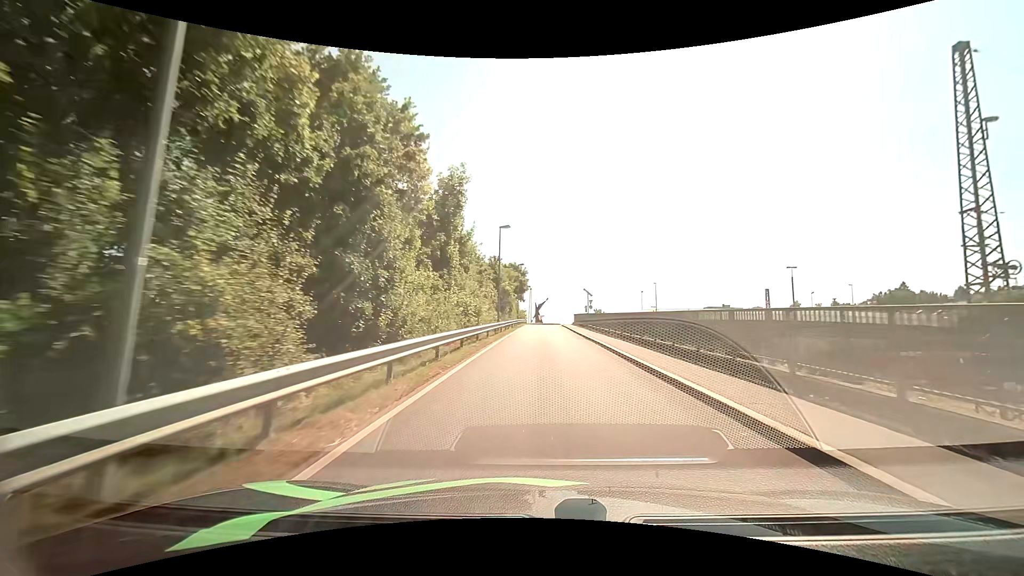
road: unclassified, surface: asphalt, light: Day
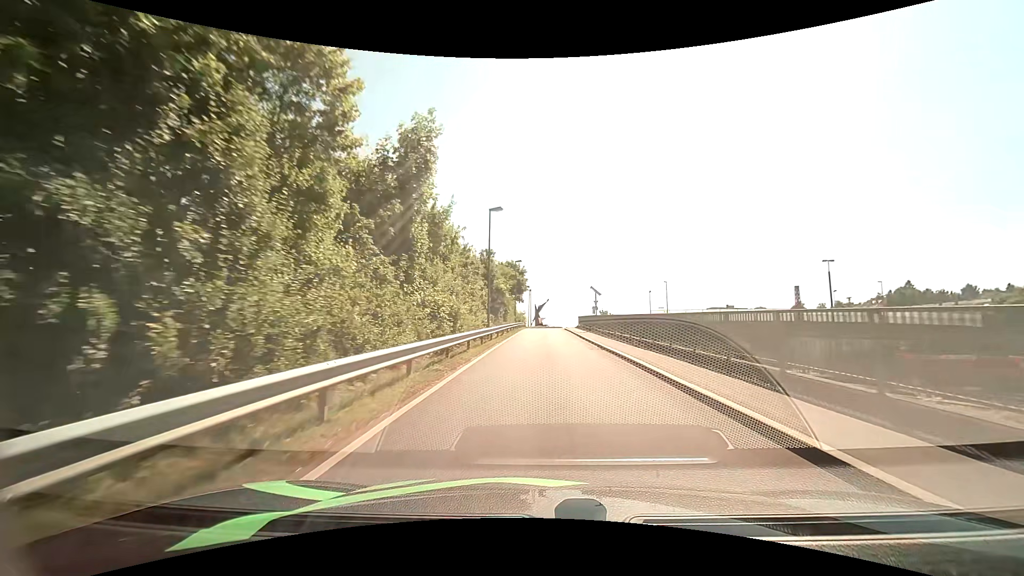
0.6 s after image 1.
(-0.1, +6.9) m; -1°
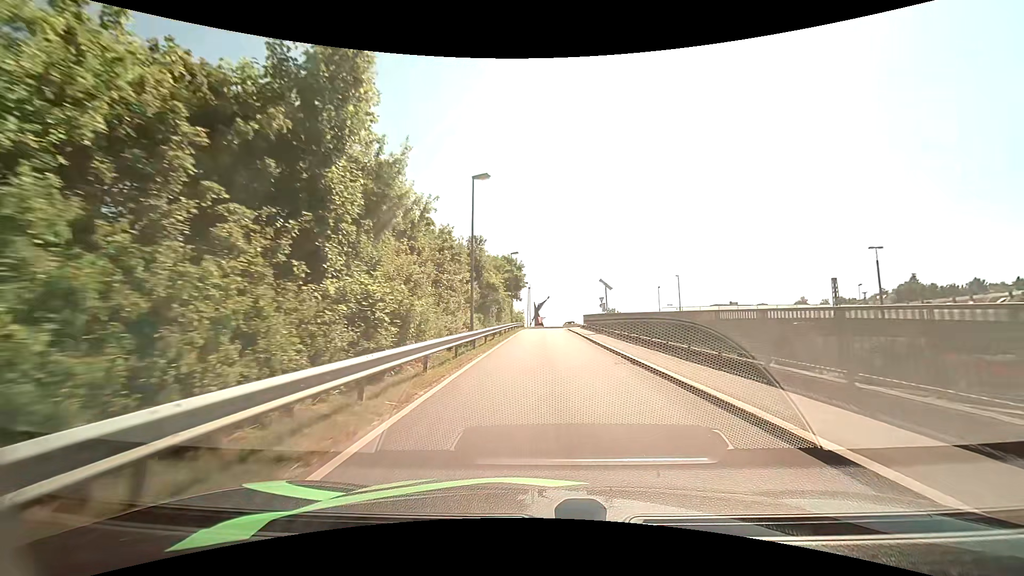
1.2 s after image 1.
(+0.1, +6.8) m; +1°
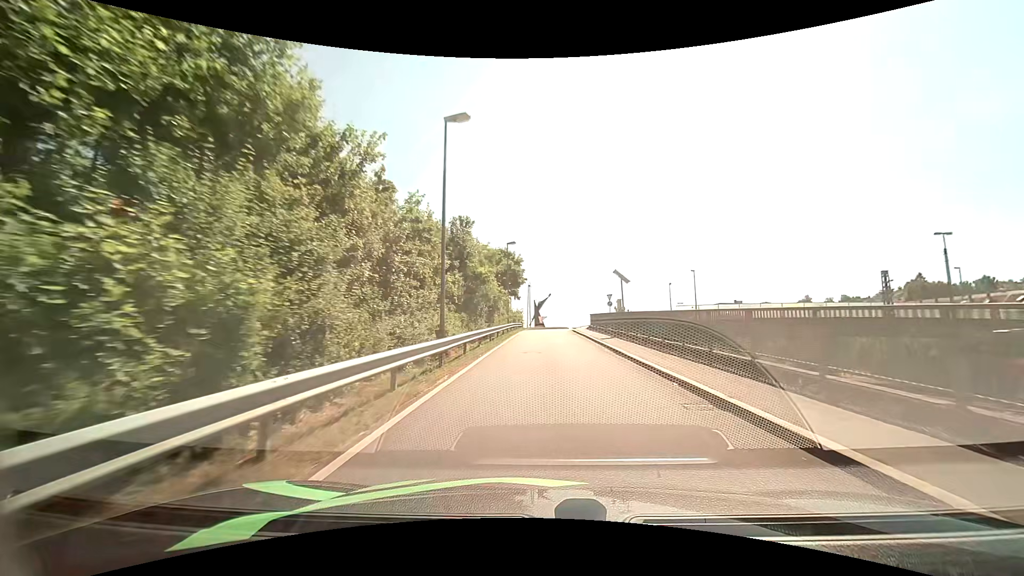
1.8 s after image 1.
(0.0, +6.6) m; 0°
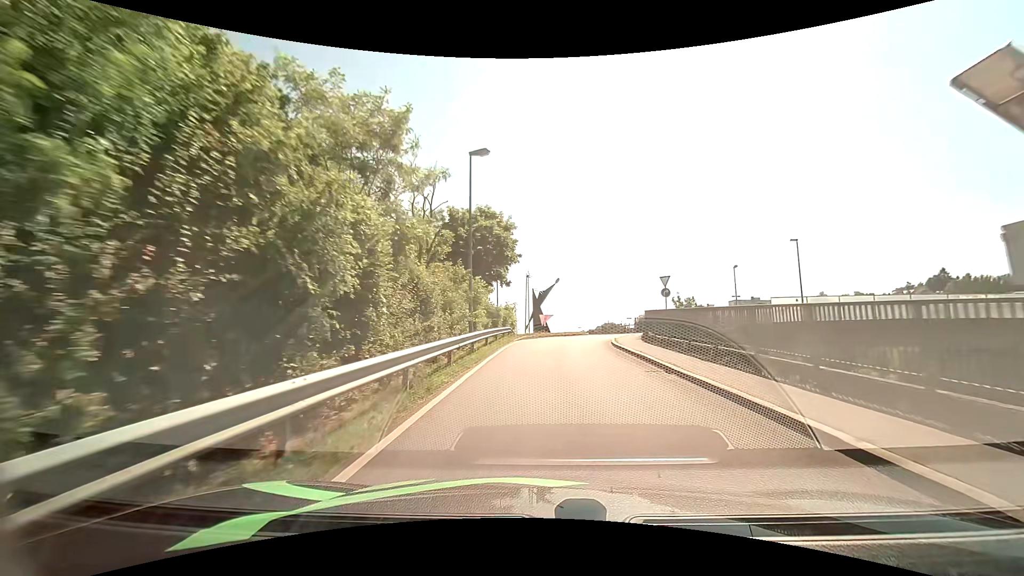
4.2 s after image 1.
(-0.1, +24.1) m; 0°
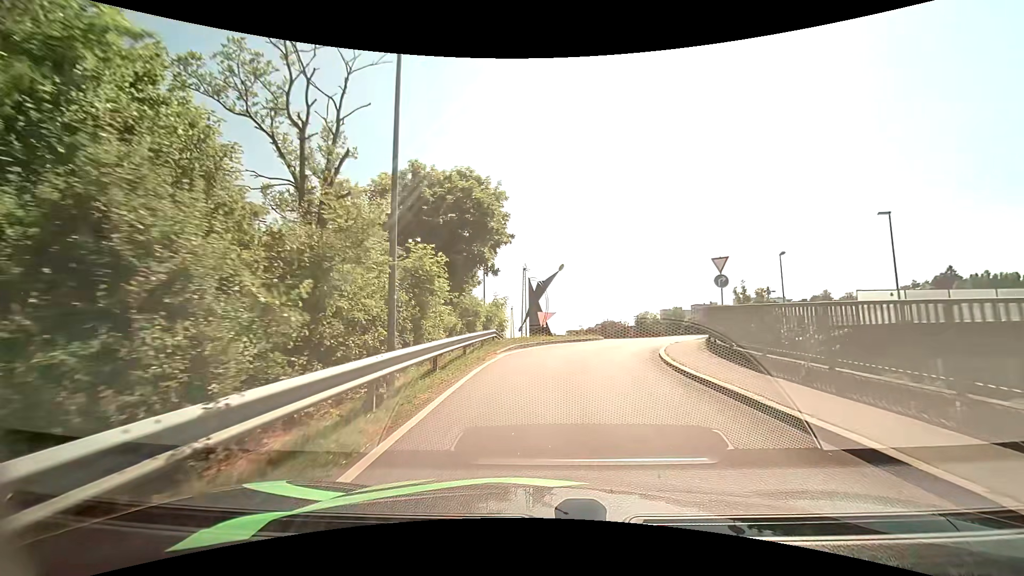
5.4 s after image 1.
(0.0, +9.7) m; 0°
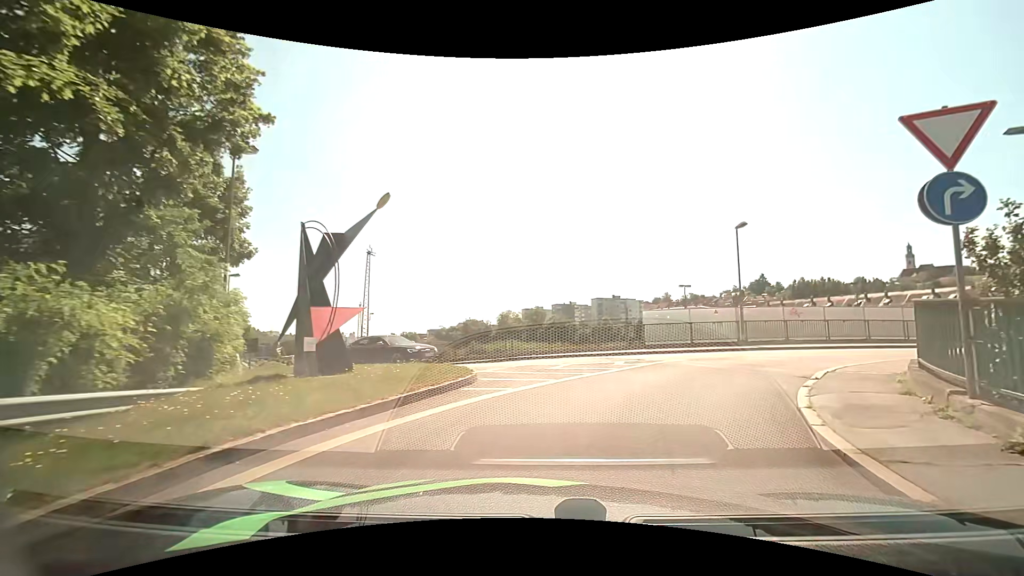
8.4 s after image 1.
(+1.4, +17.6) m; +15°
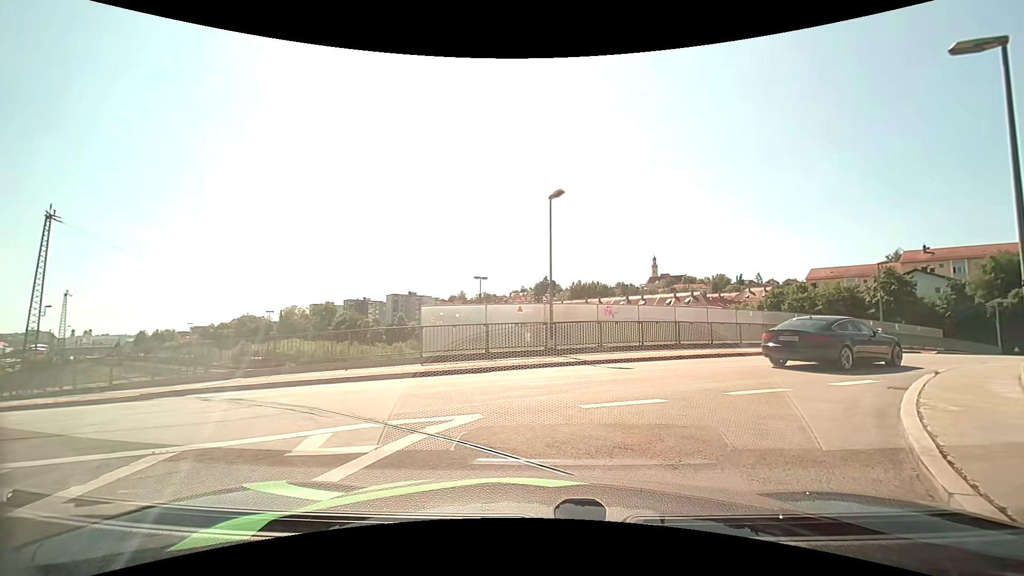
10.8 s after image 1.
(+1.6, +8.9) m; +23°
